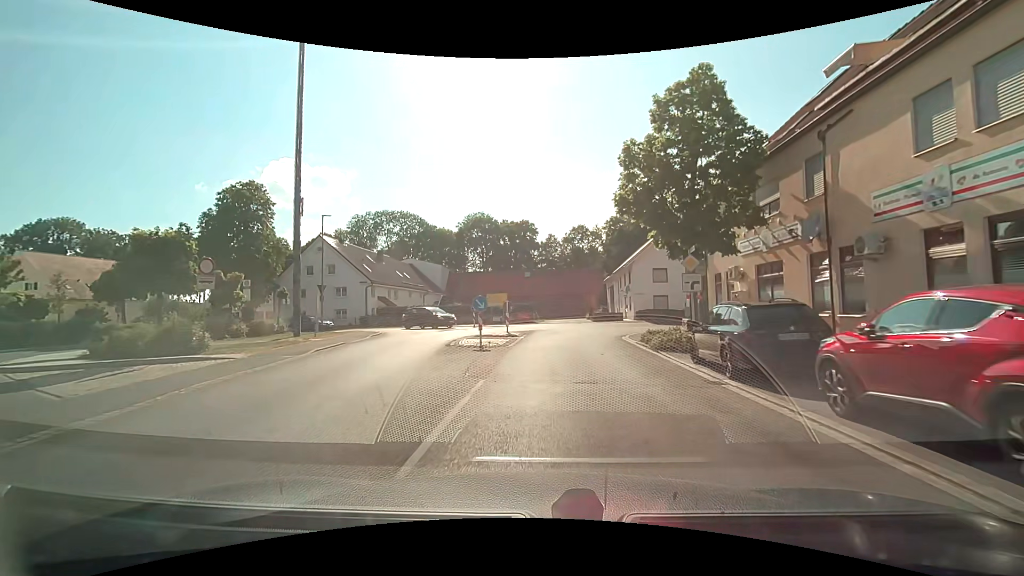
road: tertiary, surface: asphalt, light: Day
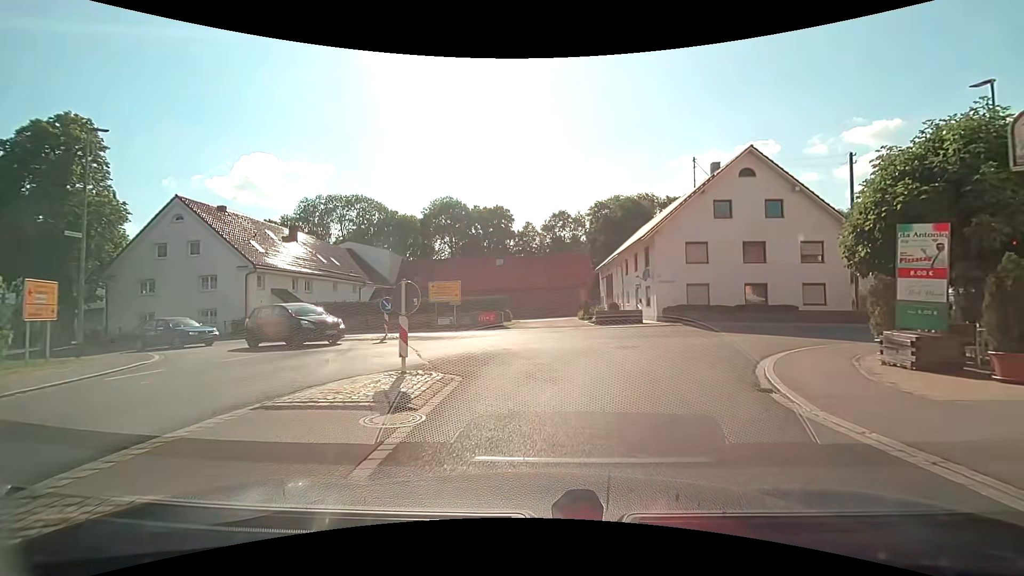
(+0.3, +17.6) m; +3°
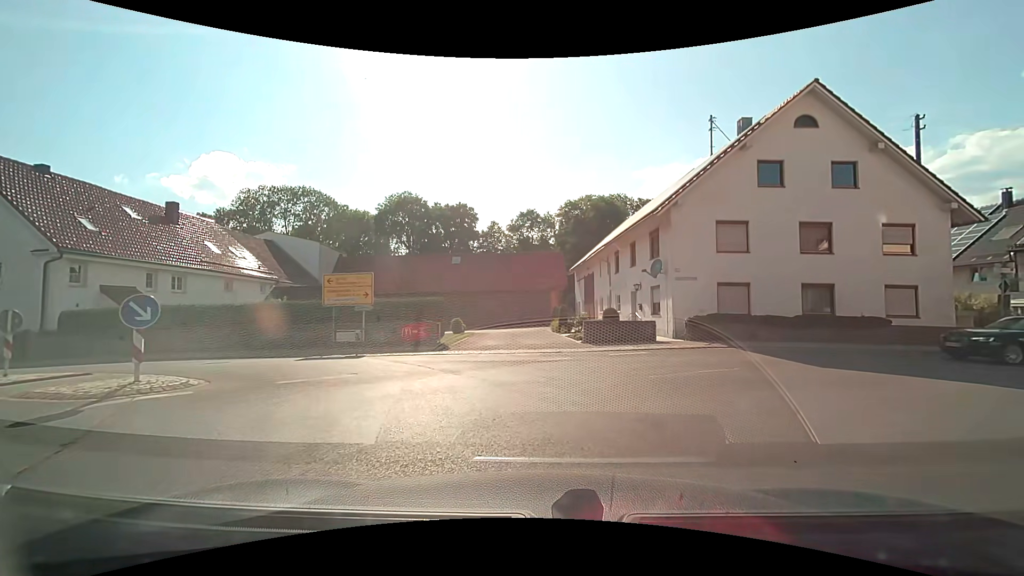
(+0.2, +11.0) m; +4°
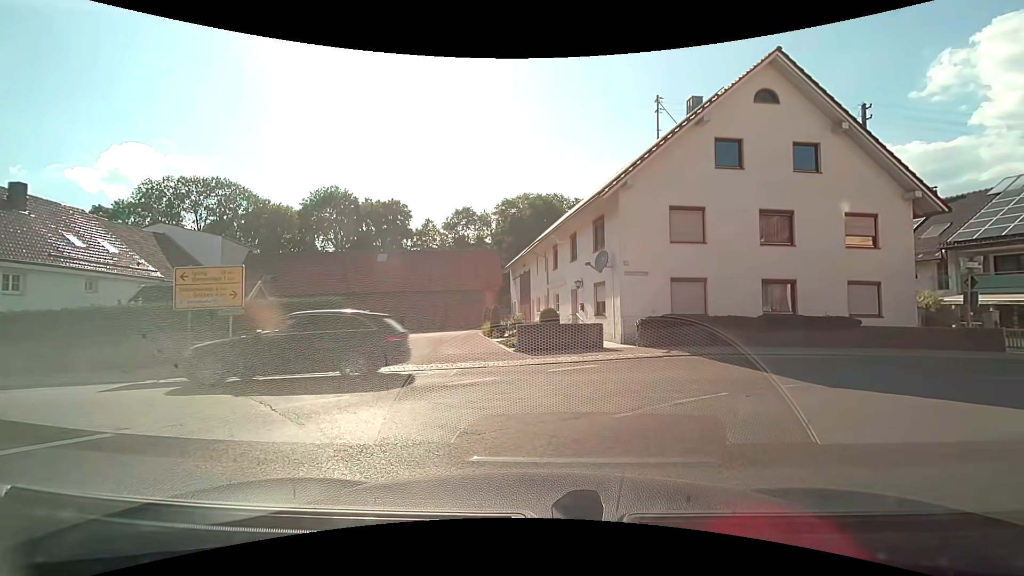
(+0.2, +3.8) m; +6°
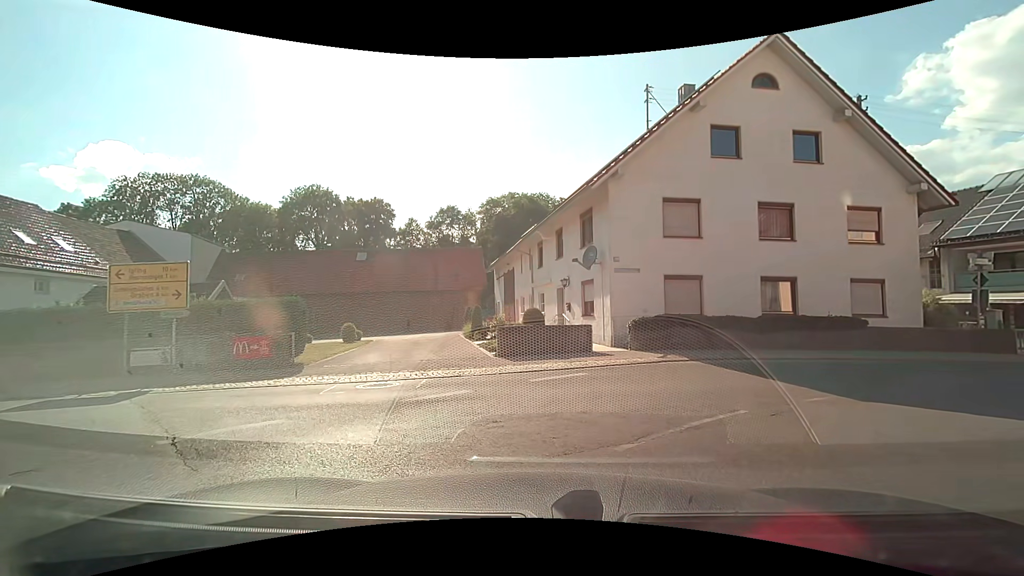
(0.0, +1.5) m; 0°
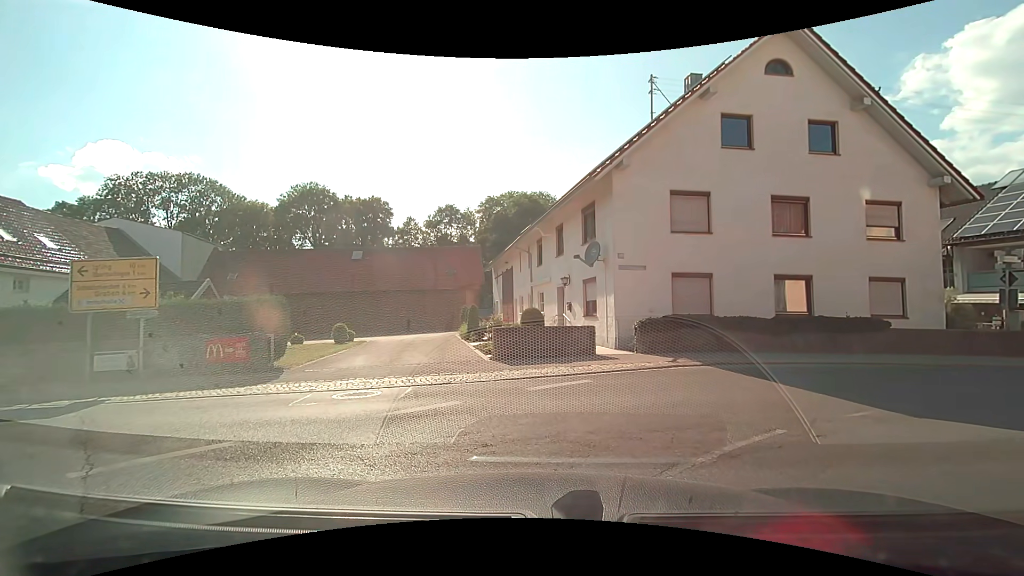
(0.0, +1.1) m; 0°
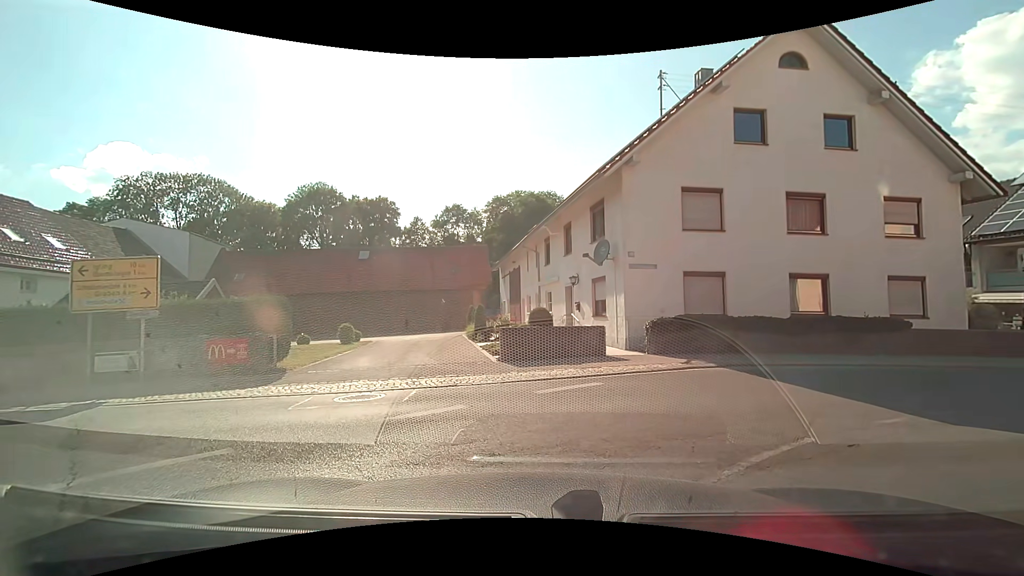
(0.0, +0.3) m; 0°
